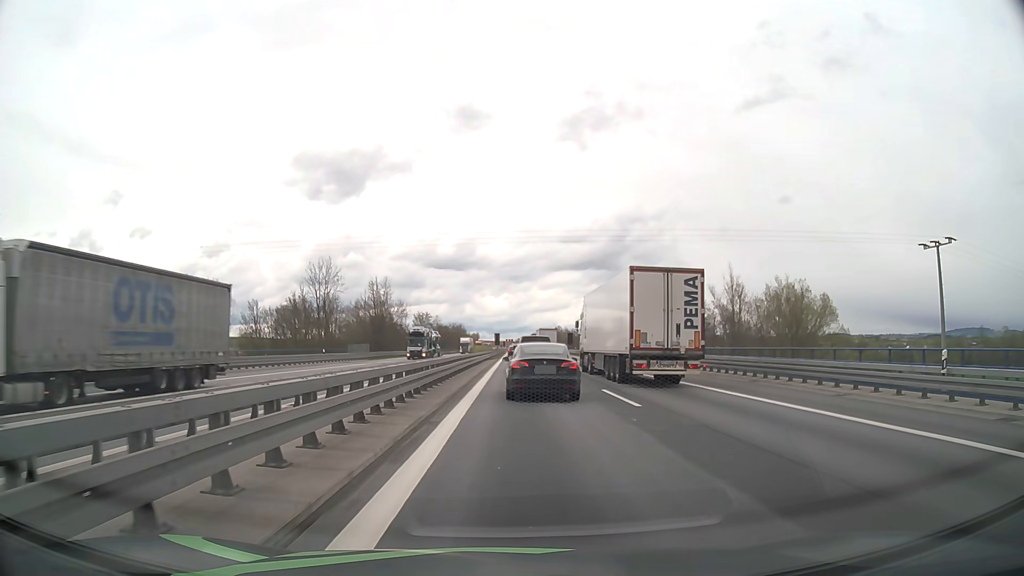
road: motorway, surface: asphalt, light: Day
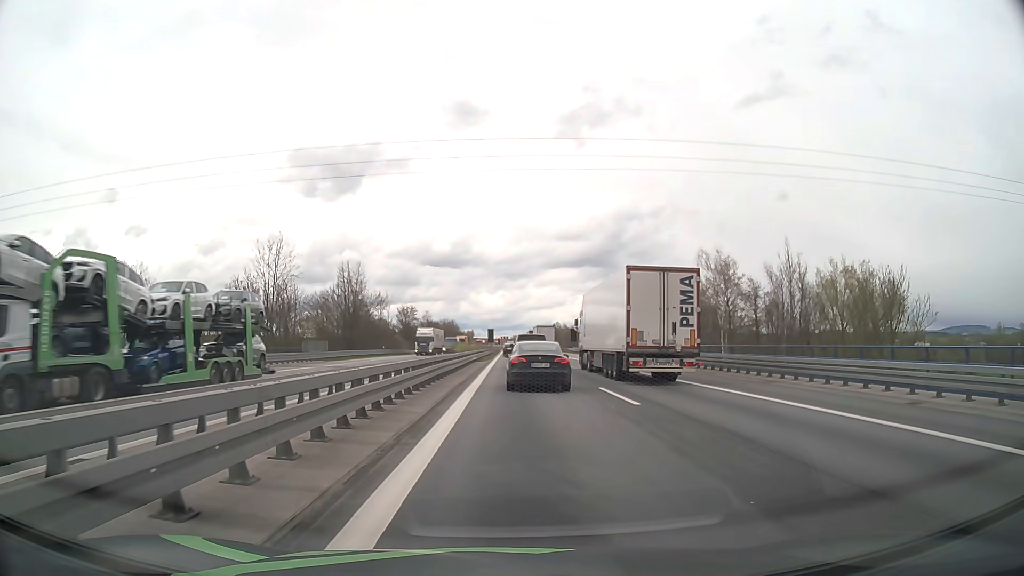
(+0.1, +18.4) m; 0°
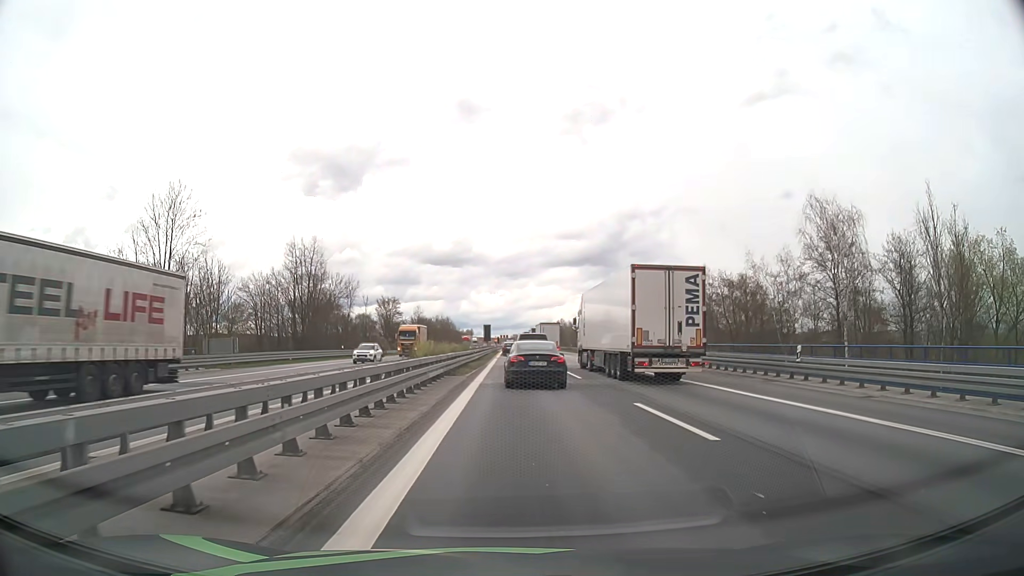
(+0.2, +24.0) m; +1°
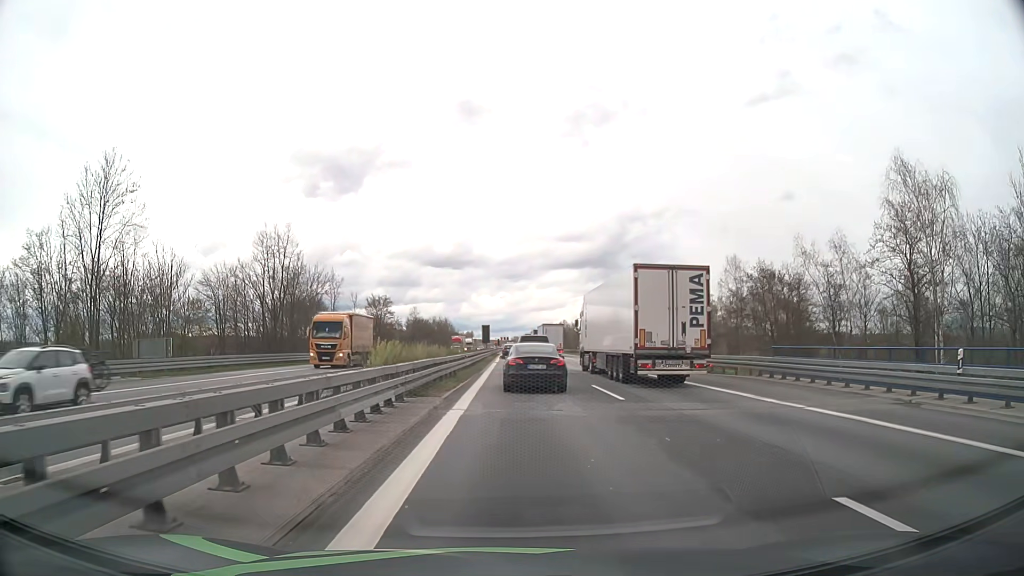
(0.0, +9.9) m; 0°
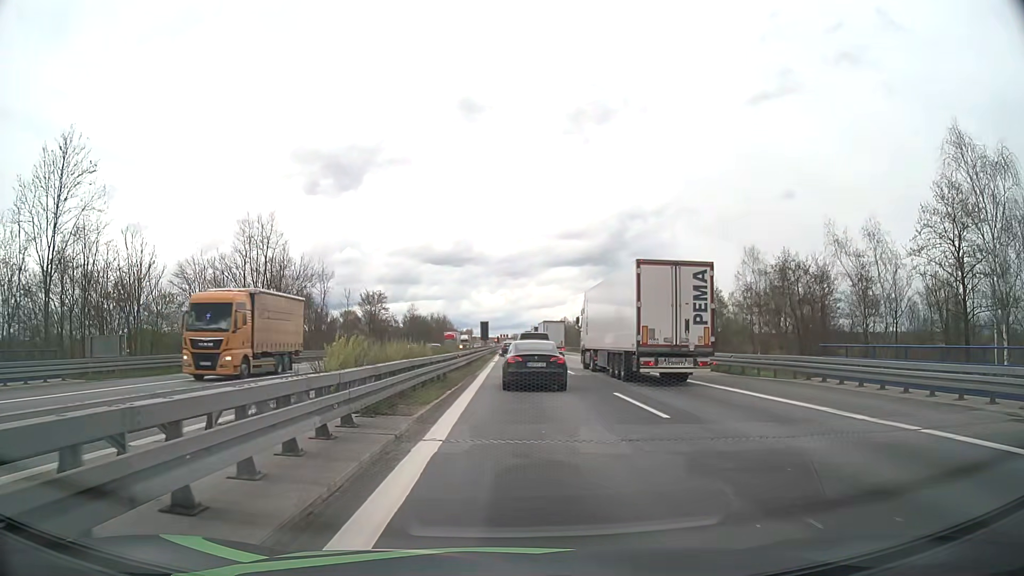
(0.0, +5.0) m; 0°
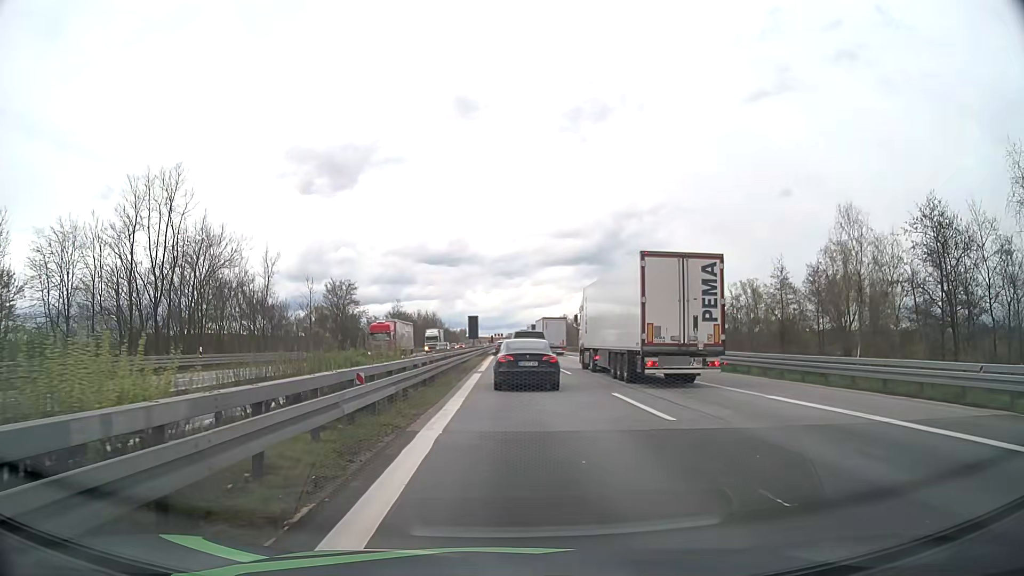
(0.0, +18.8) m; 0°
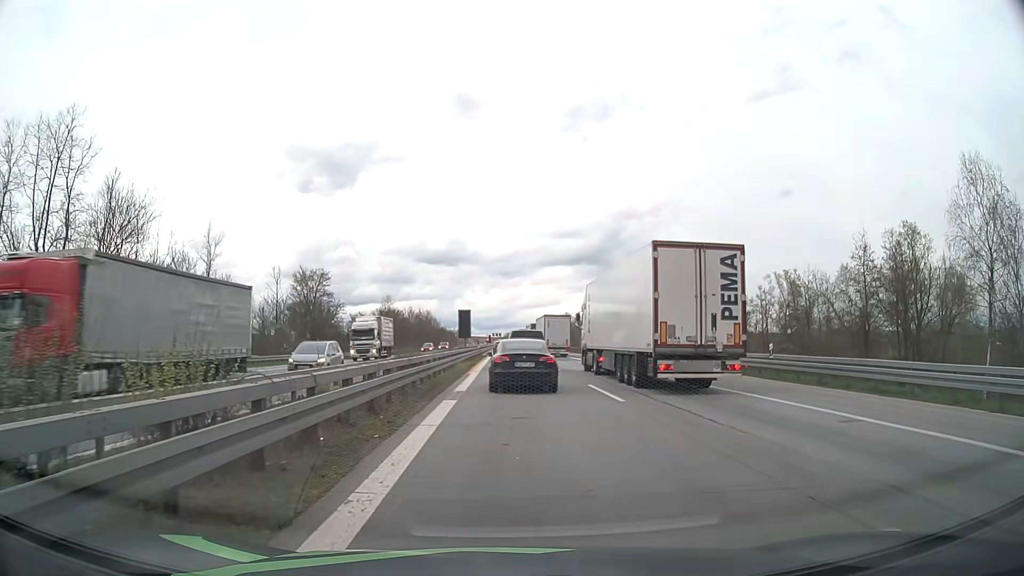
(0.0, +13.6) m; 0°
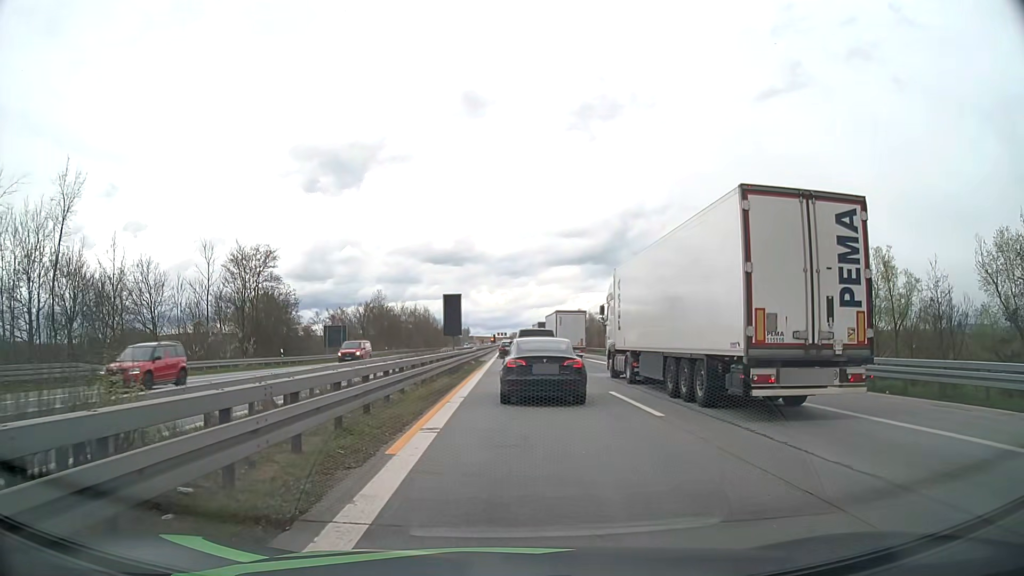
(-0.2, +20.9) m; 0°
(0, +10) (0, +20) (0, +30) (0, +40) (0, +50) (0, +60) (0, +70) (0, +80) (0, +90) (0, +100) m
